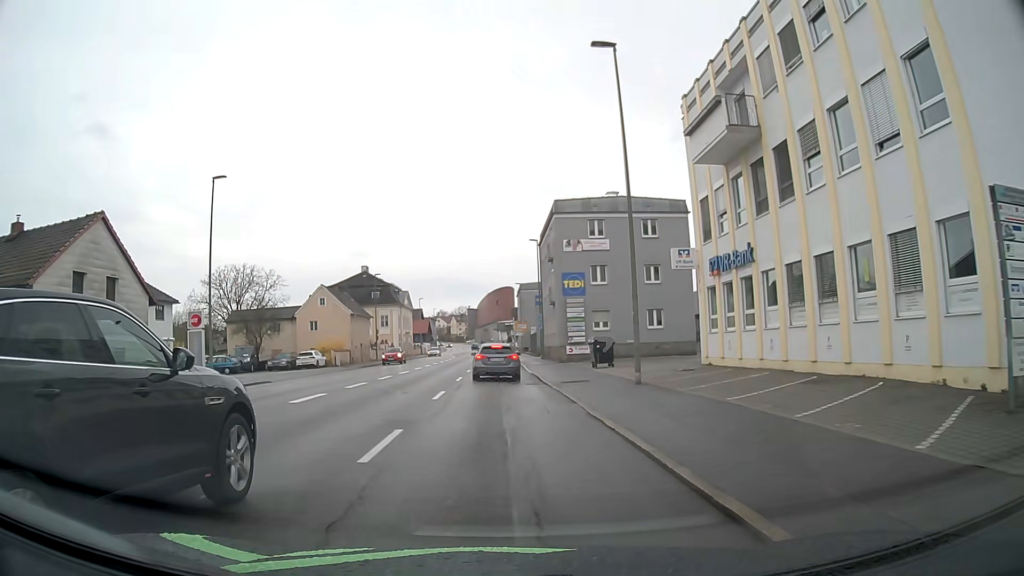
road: tertiary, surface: asphalt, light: Day
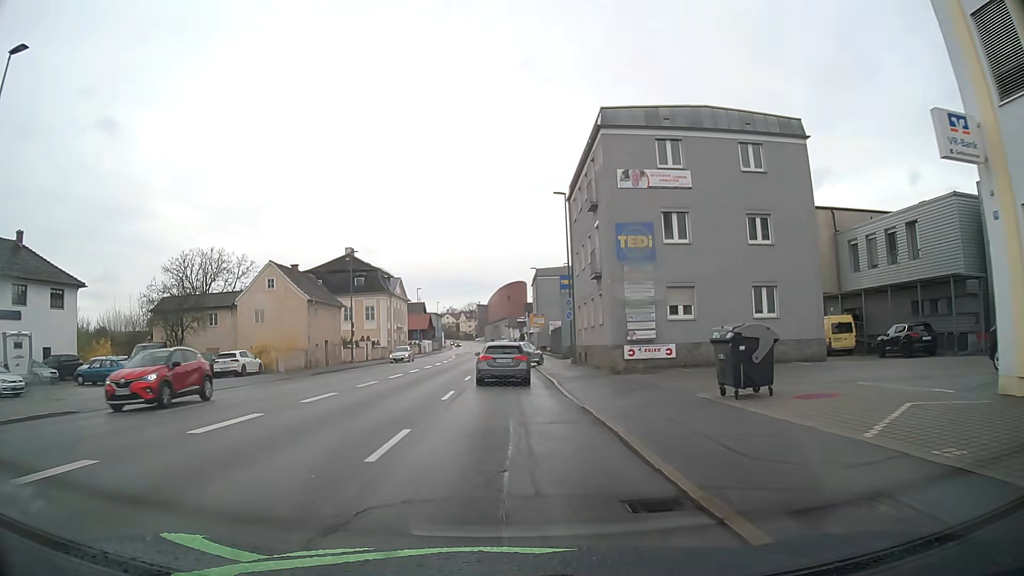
(0.0, +18.1) m; -1°
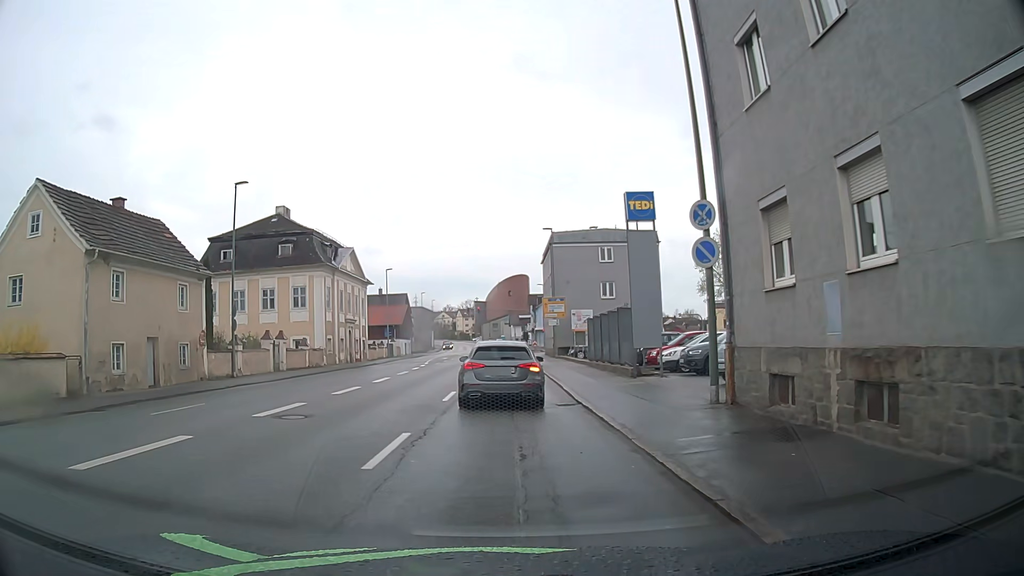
(0.0, +27.3) m; -1°
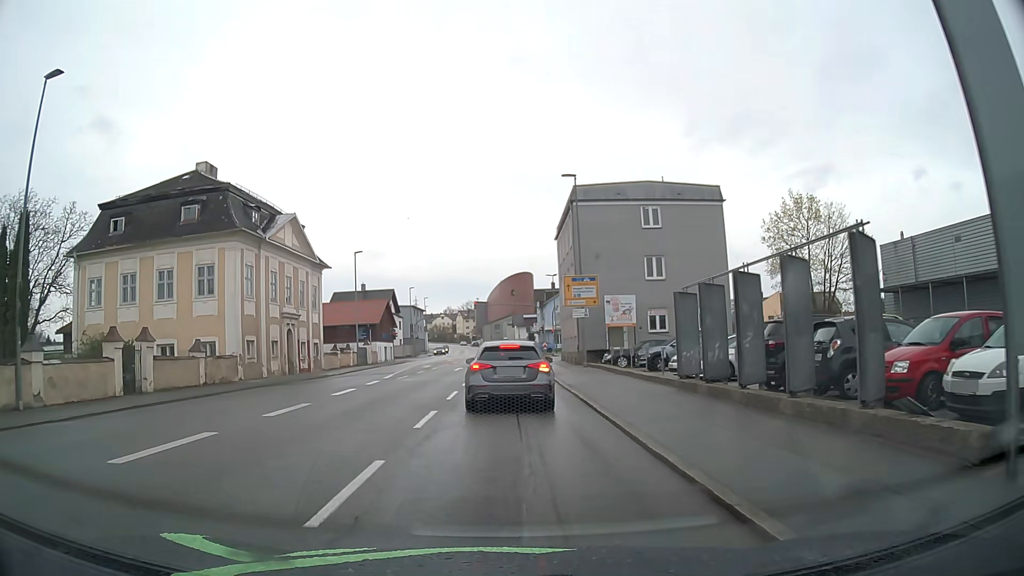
(+0.3, +17.3) m; +2°
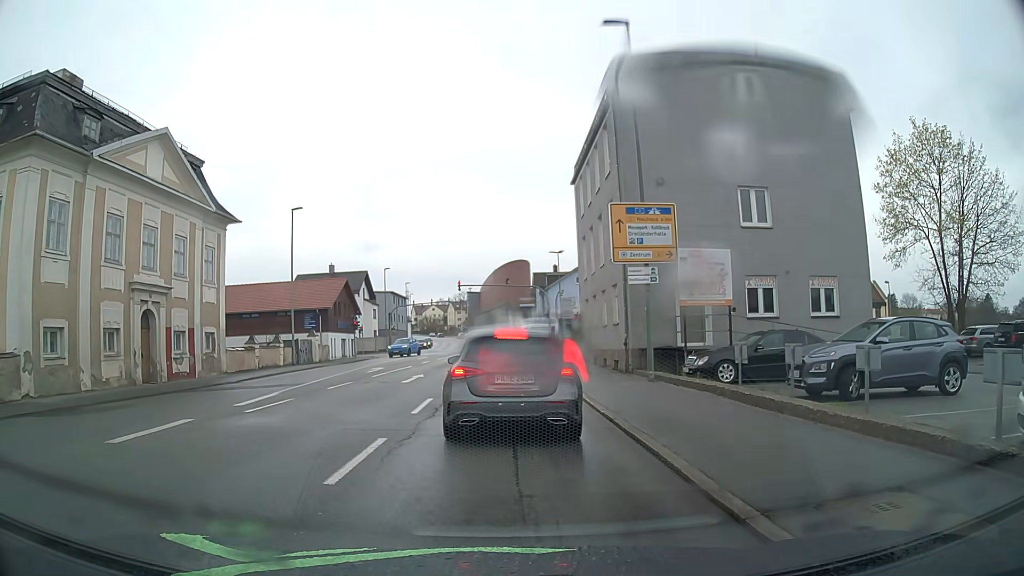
(-0.4, +16.8) m; -1°
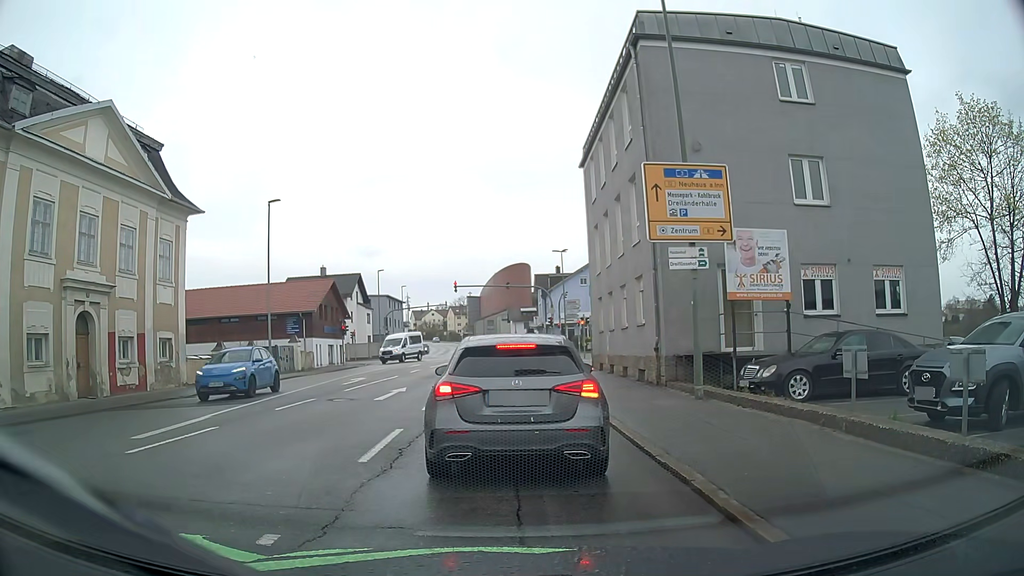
(0.0, +4.2) m; +1°
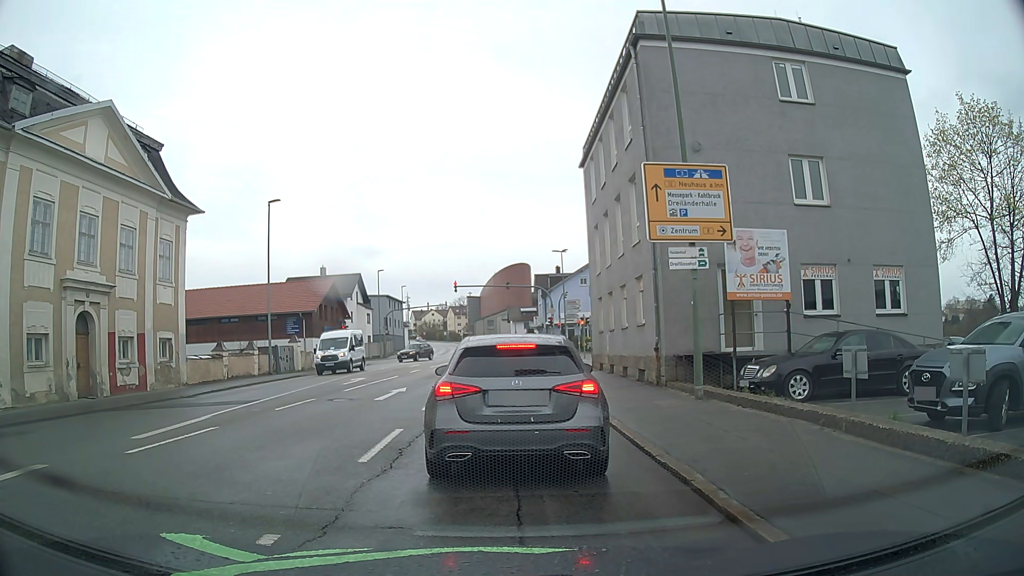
(0.0, 0.0) m; 0°
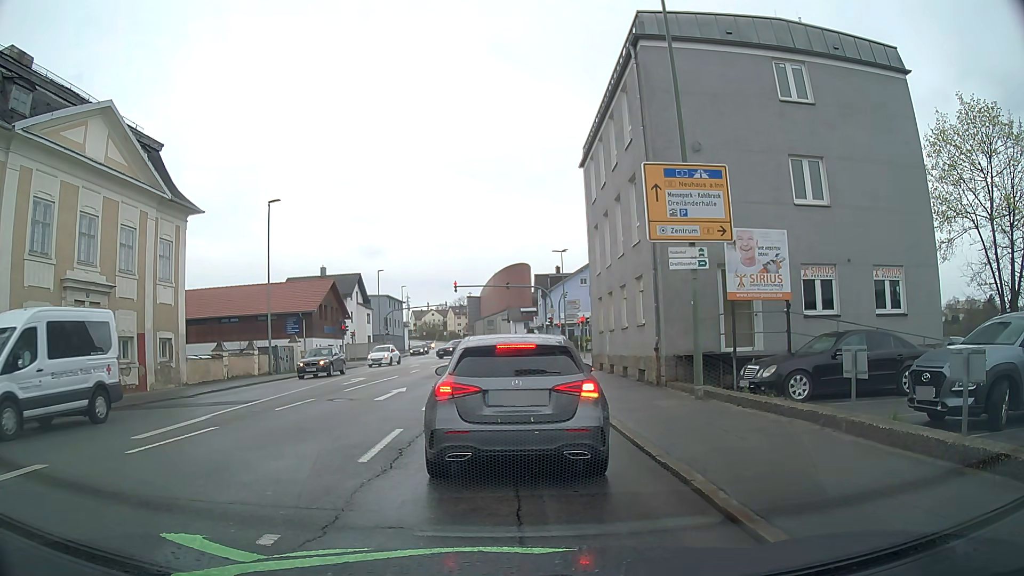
(0.0, 0.0) m; 0°
(0, +10) (0, +20) (0, +30) (0, +40) (0, +50) (0, +60) (0, +70) (0, +80) (-1, +90) (-2, +100) m
